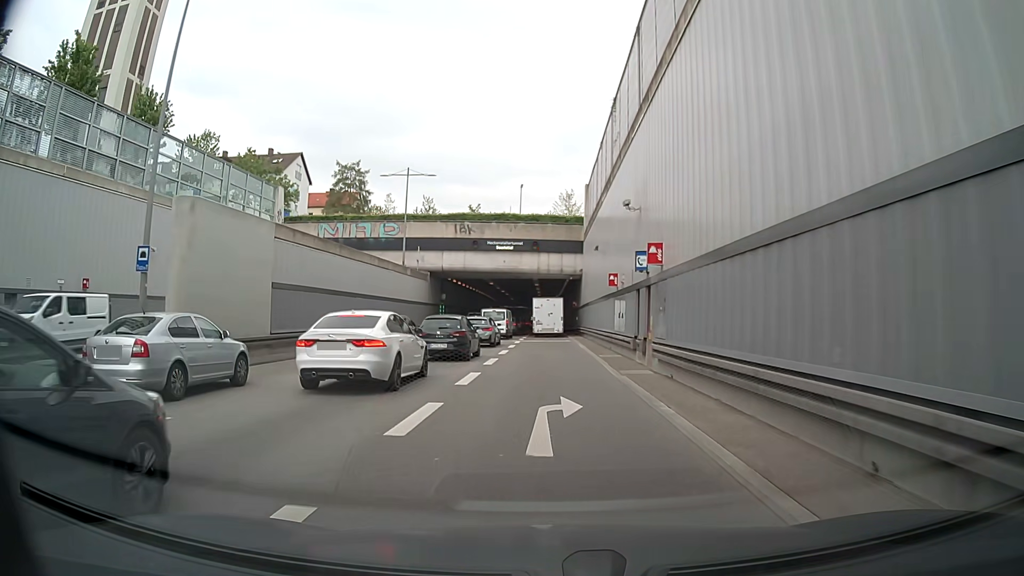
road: trunk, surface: asphalt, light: Day
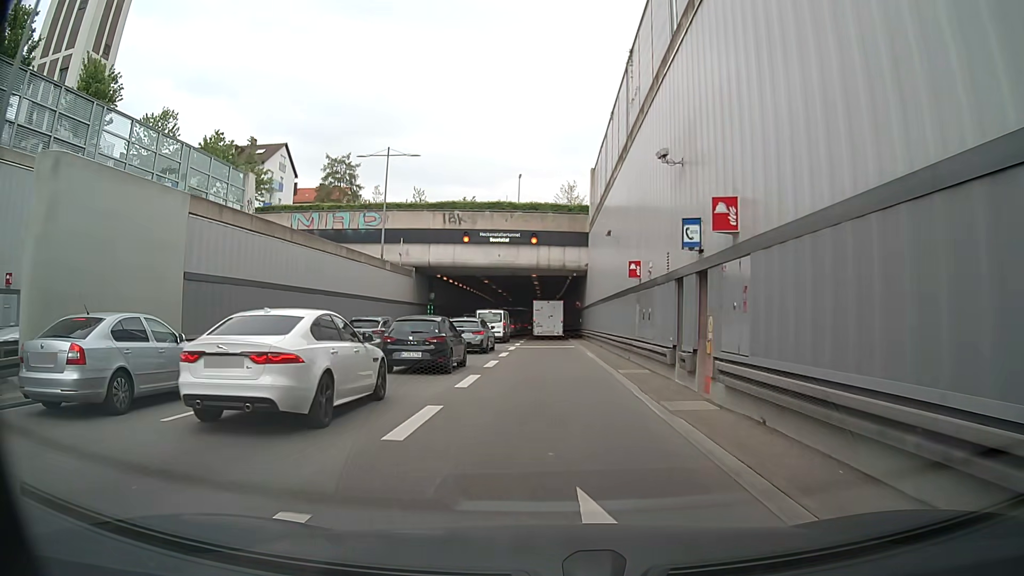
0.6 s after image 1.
(-0.1, +6.1) m; 0°
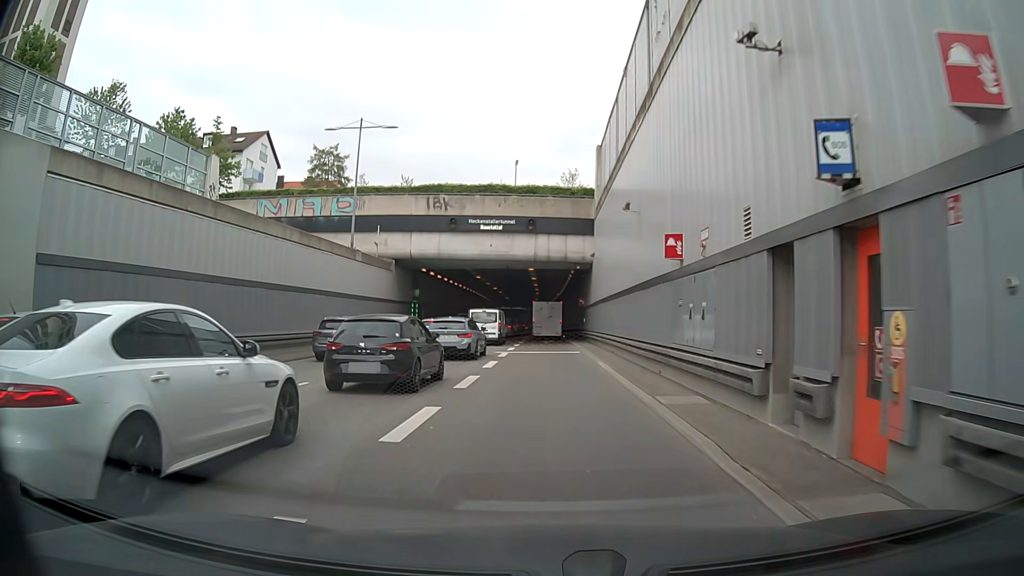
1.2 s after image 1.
(-0.1, +6.1) m; -1°
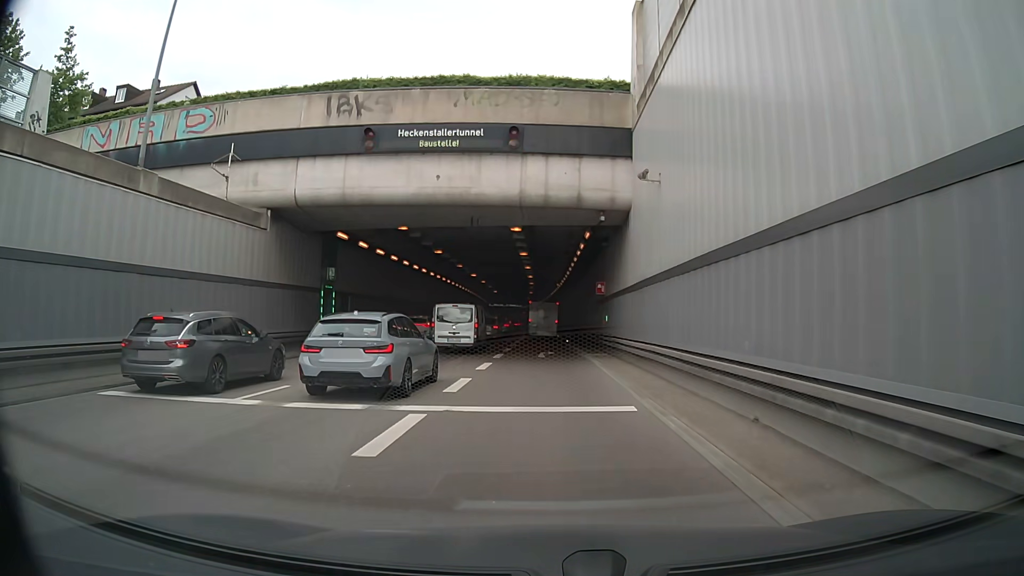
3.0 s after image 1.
(0.0, +18.9) m; 0°
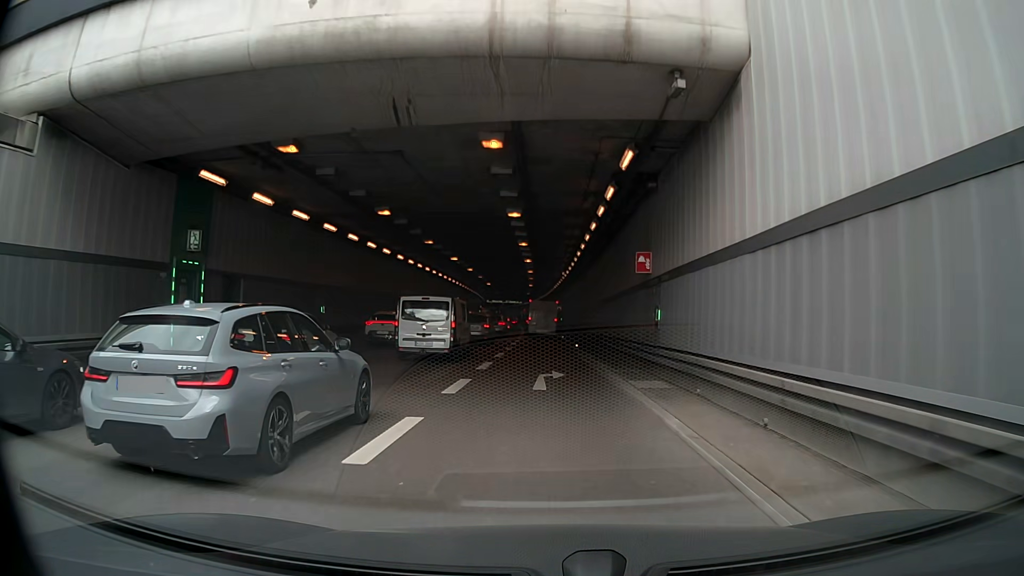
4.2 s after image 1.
(0.0, +12.3) m; +1°
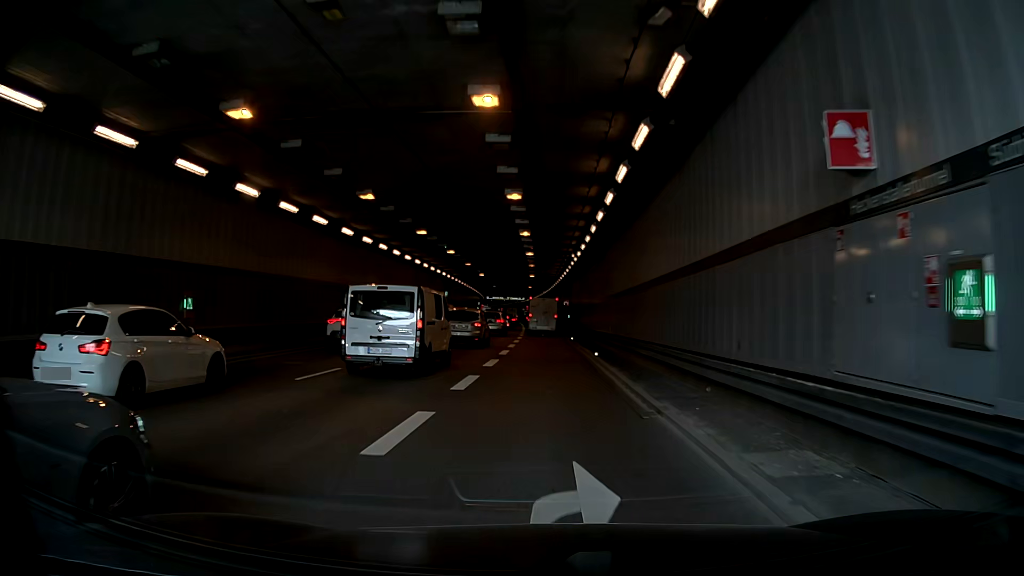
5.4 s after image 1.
(-0.2, +11.7) m; -2°
